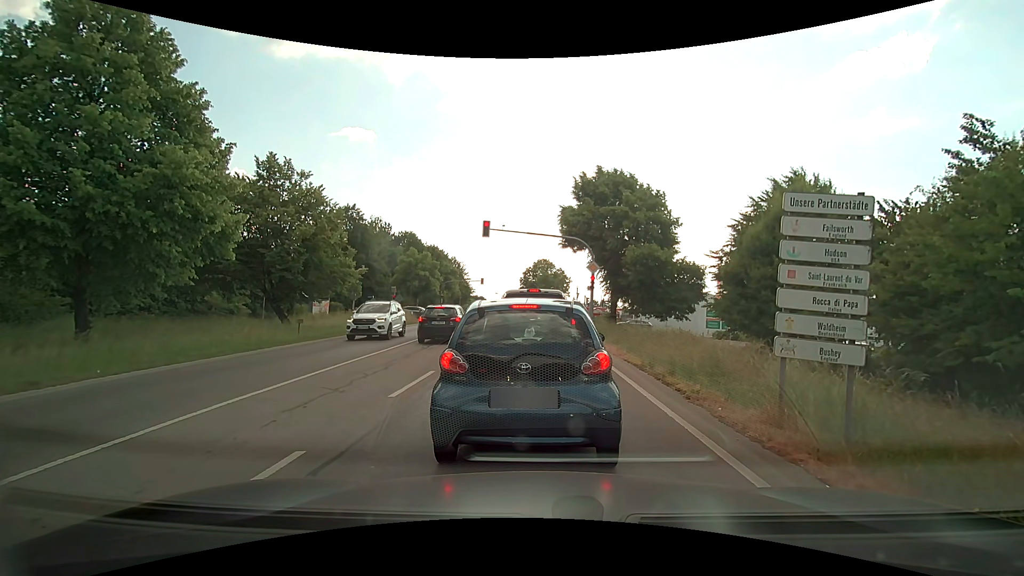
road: secondary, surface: asphalt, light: Day
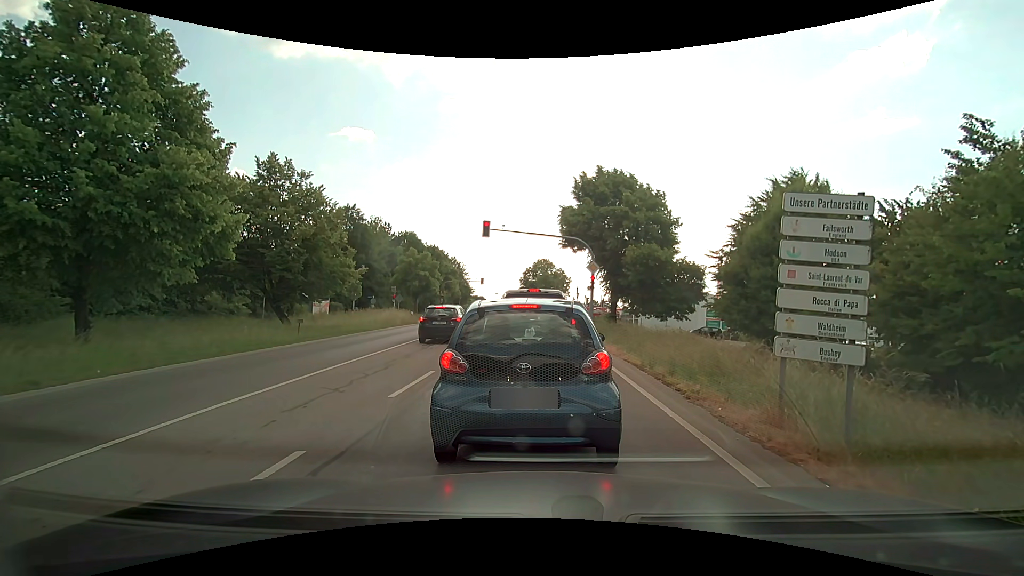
(0.0, 0.0) m; 0°
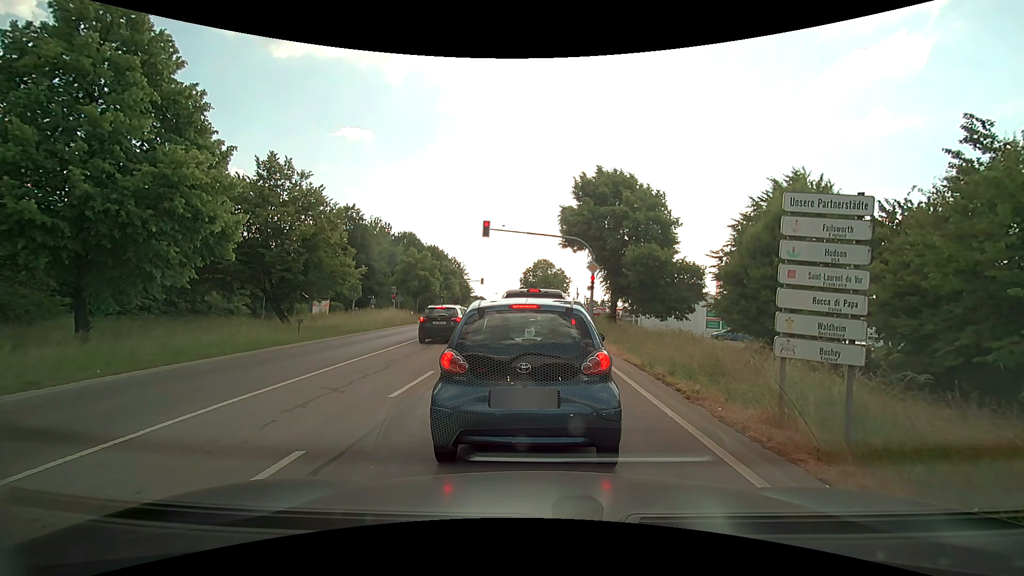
(0.0, 0.0) m; 0°
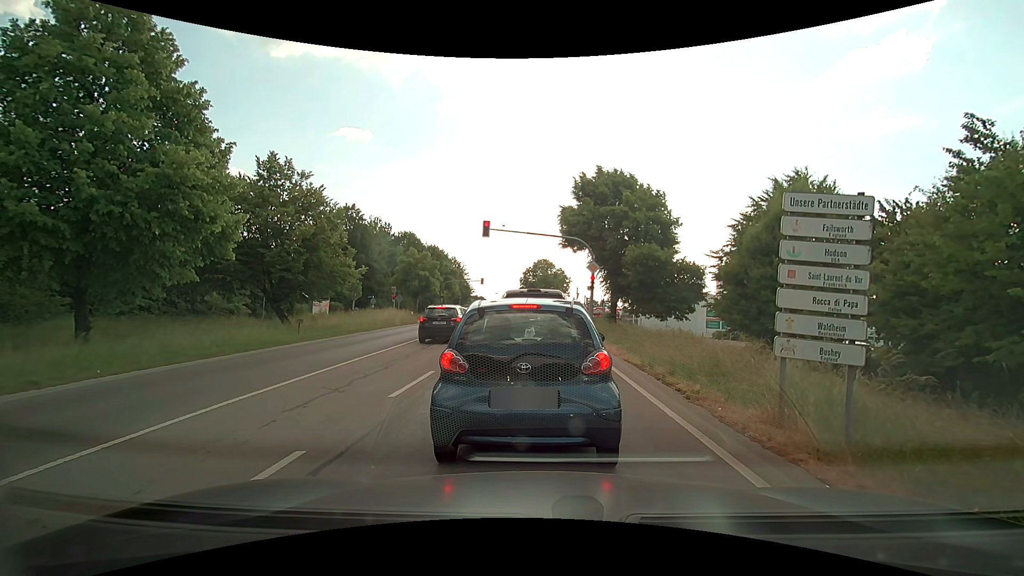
(0.0, 0.0) m; 0°
